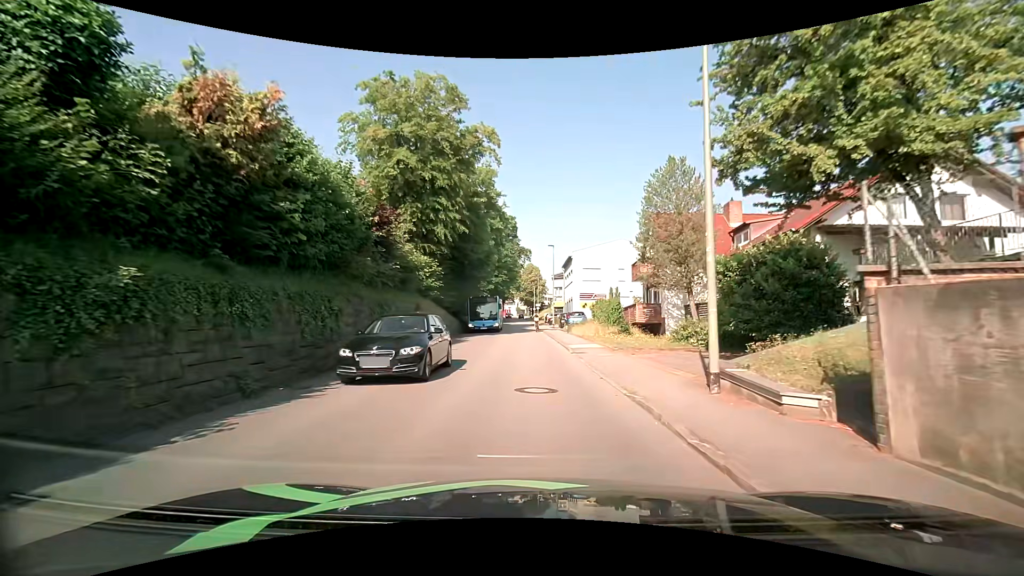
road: tertiary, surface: asphalt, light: Day
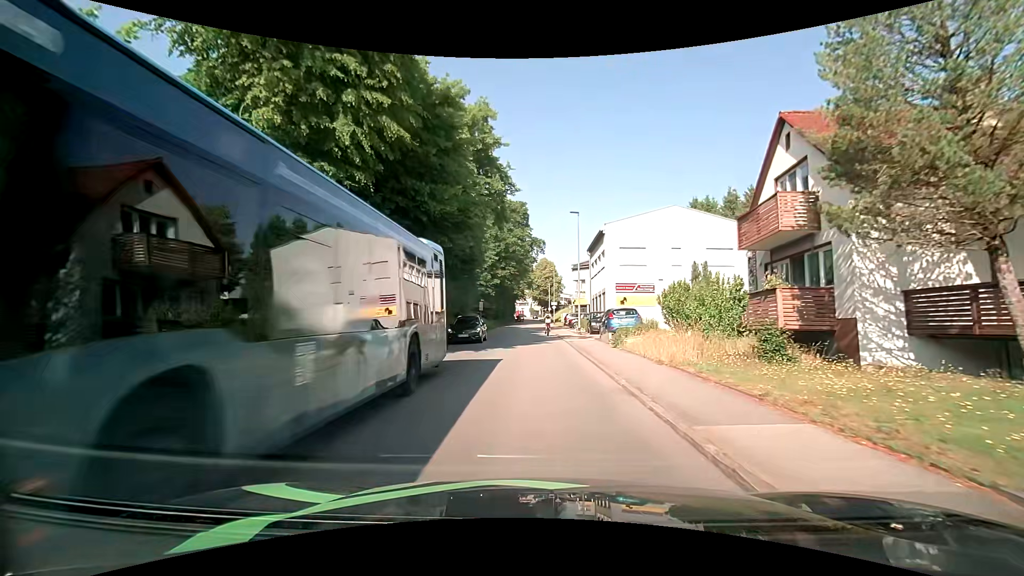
(-0.3, +16.1) m; -2°
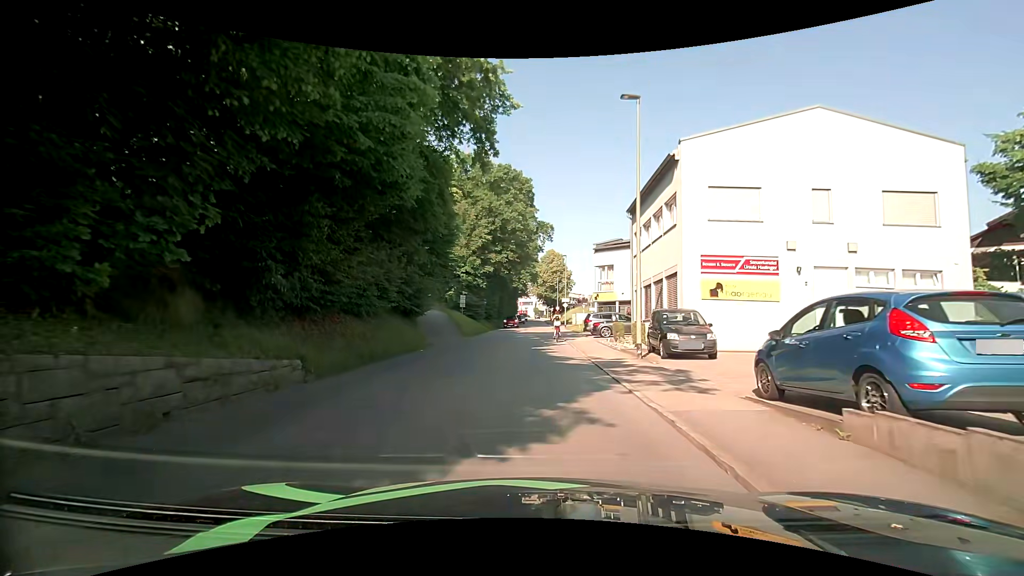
(-0.1, +18.0) m; -1°
